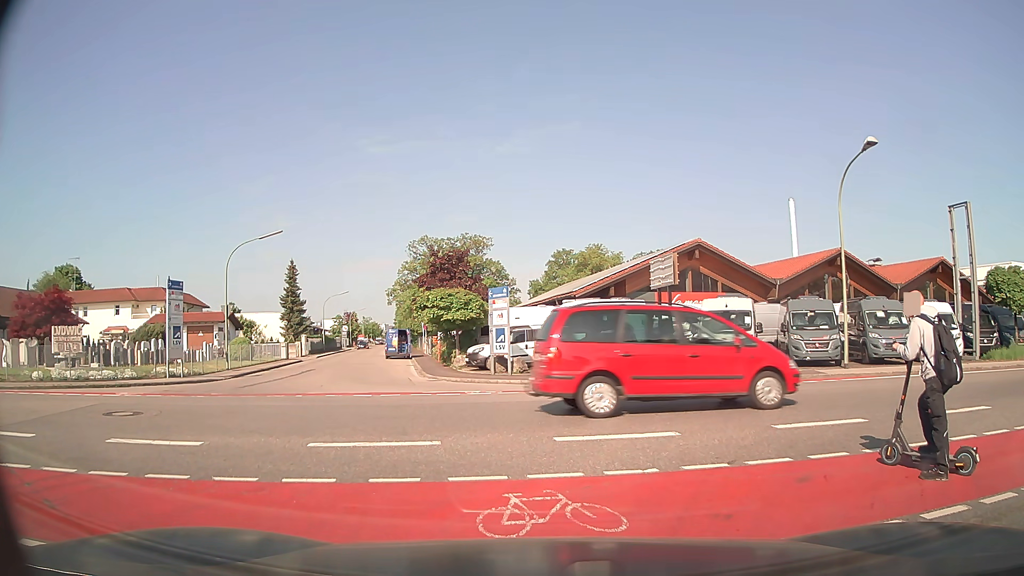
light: Day
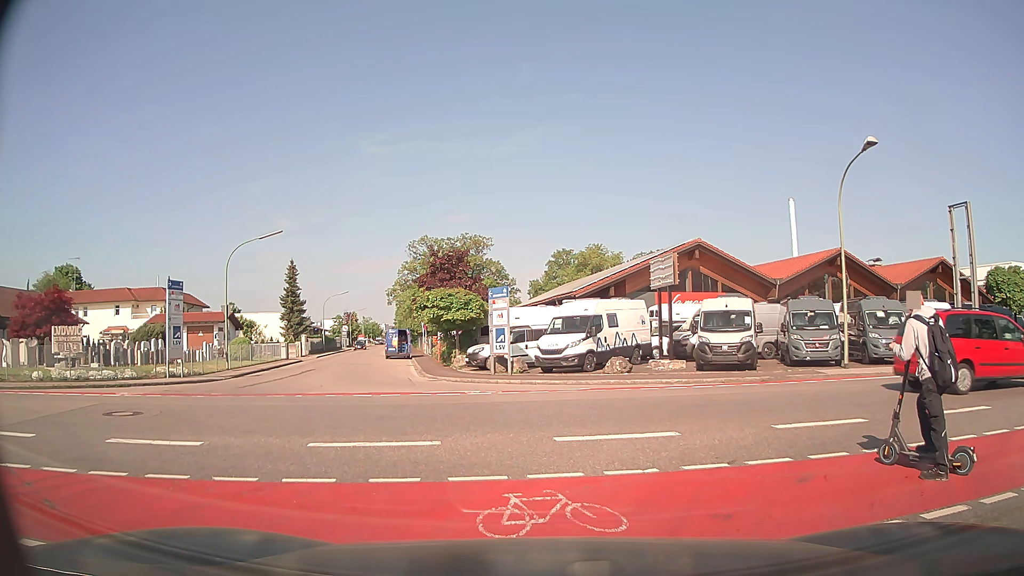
(0.0, 0.0) m; 0°
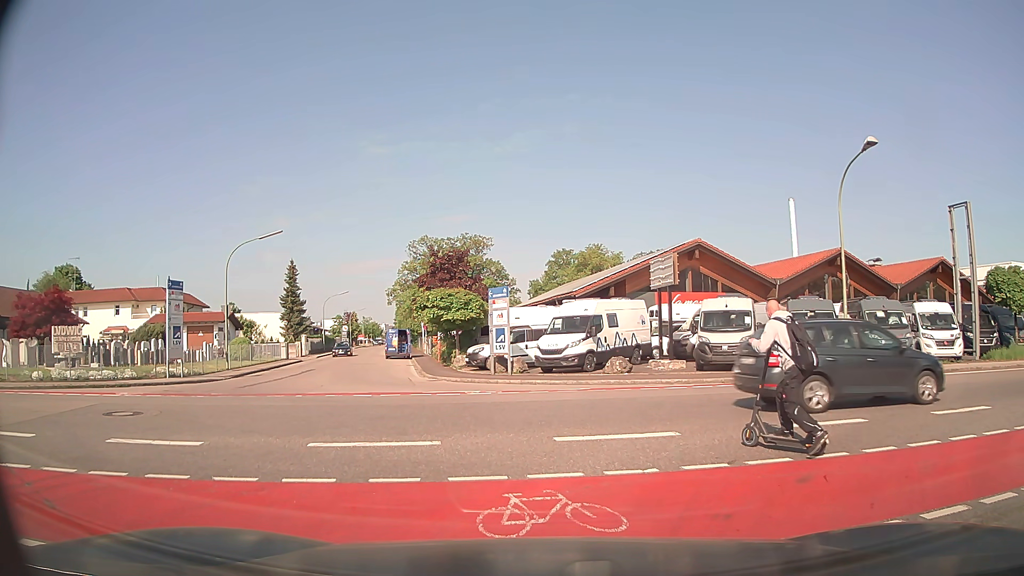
(0.0, 0.0) m; 0°
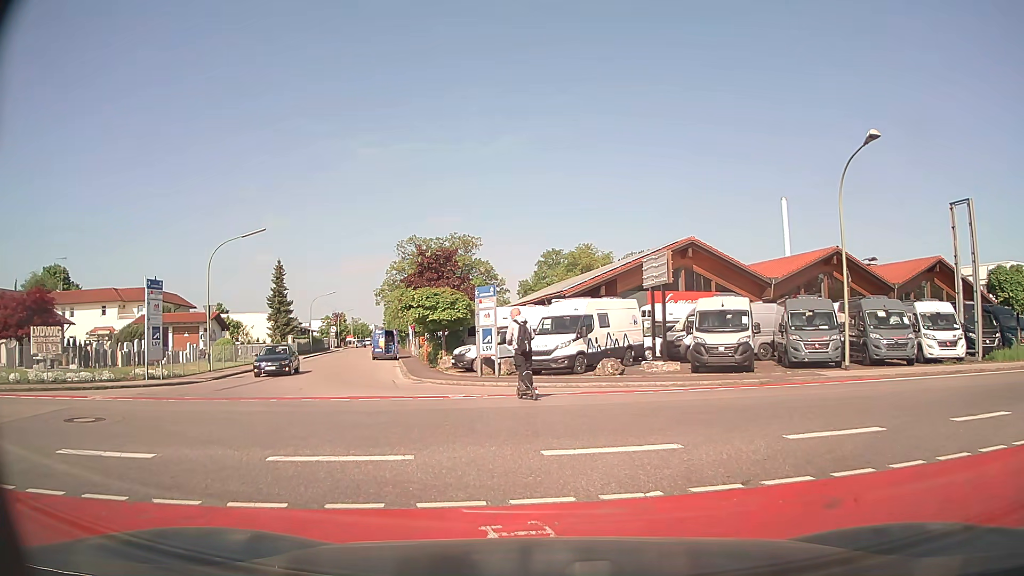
(0.0, +0.9) m; 0°
